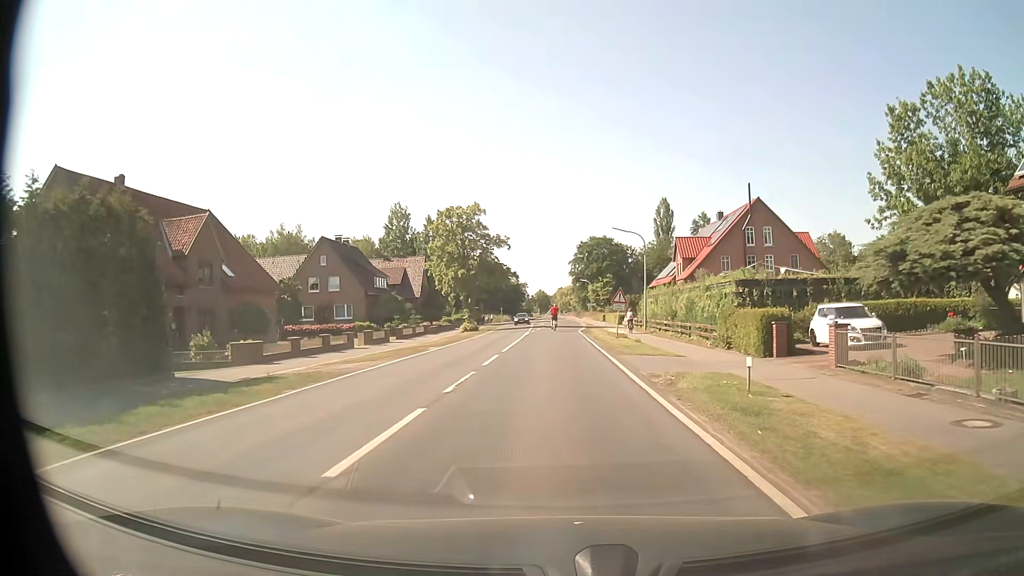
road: secondary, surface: asphalt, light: Day
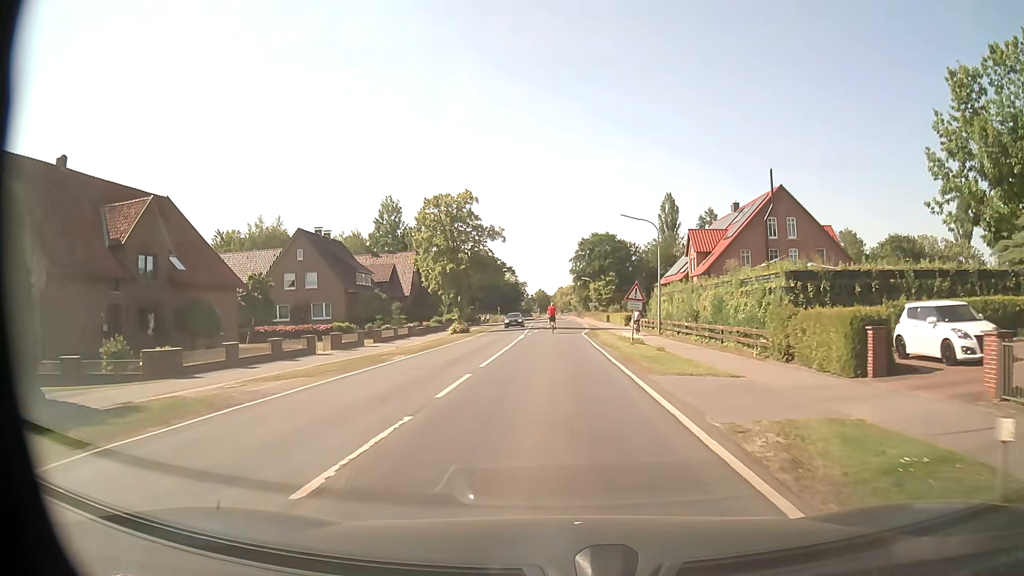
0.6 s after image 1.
(0.0, +6.6) m; 0°
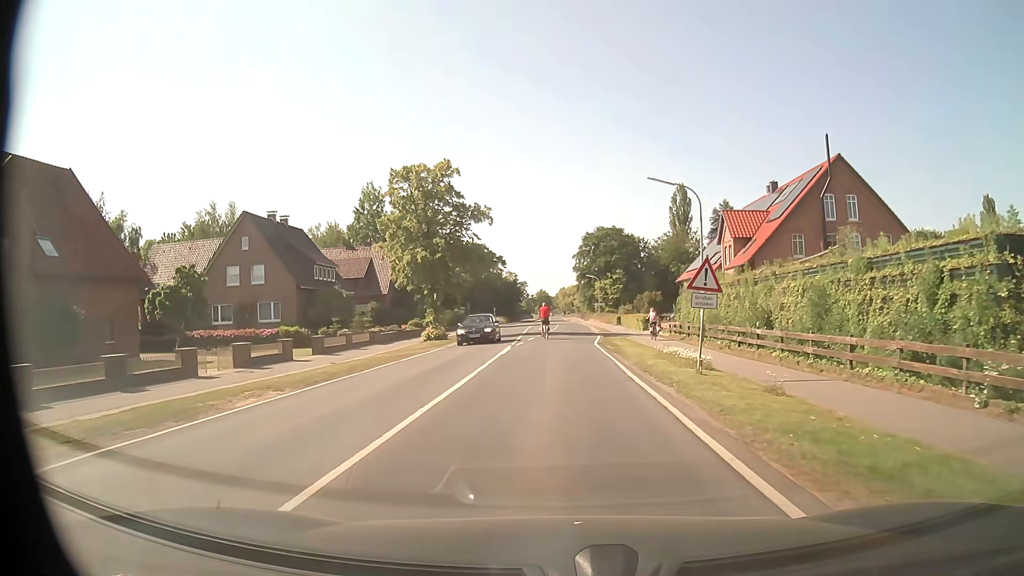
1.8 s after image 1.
(0.0, +12.2) m; 0°
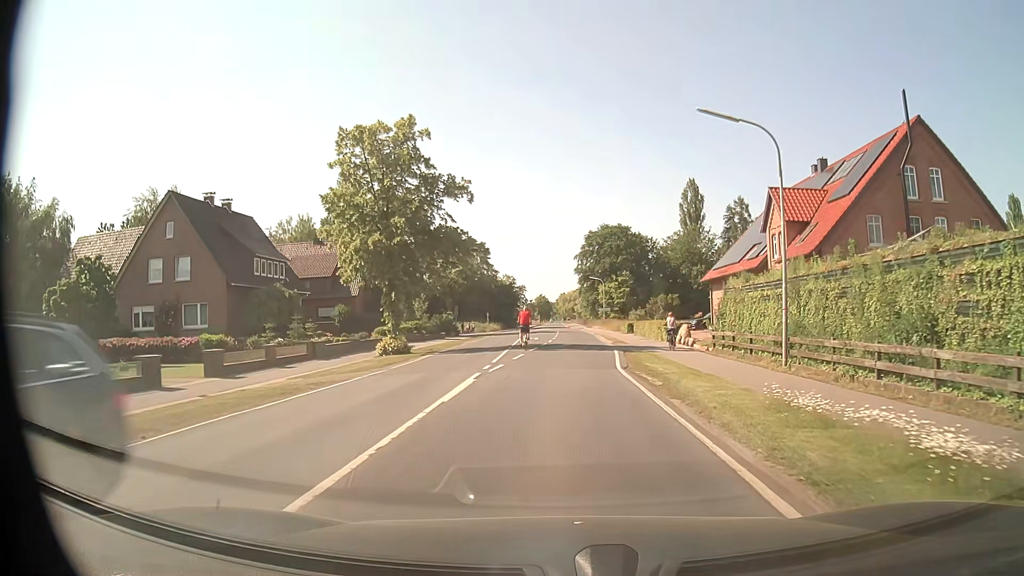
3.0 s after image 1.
(0.0, +11.5) m; 0°
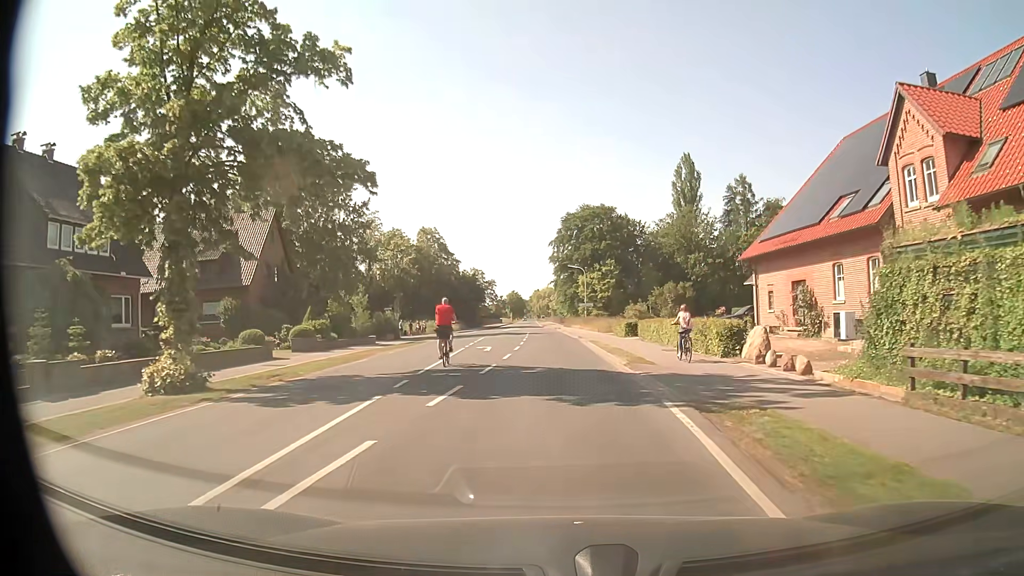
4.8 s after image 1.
(+0.4, +19.0) m; +2°
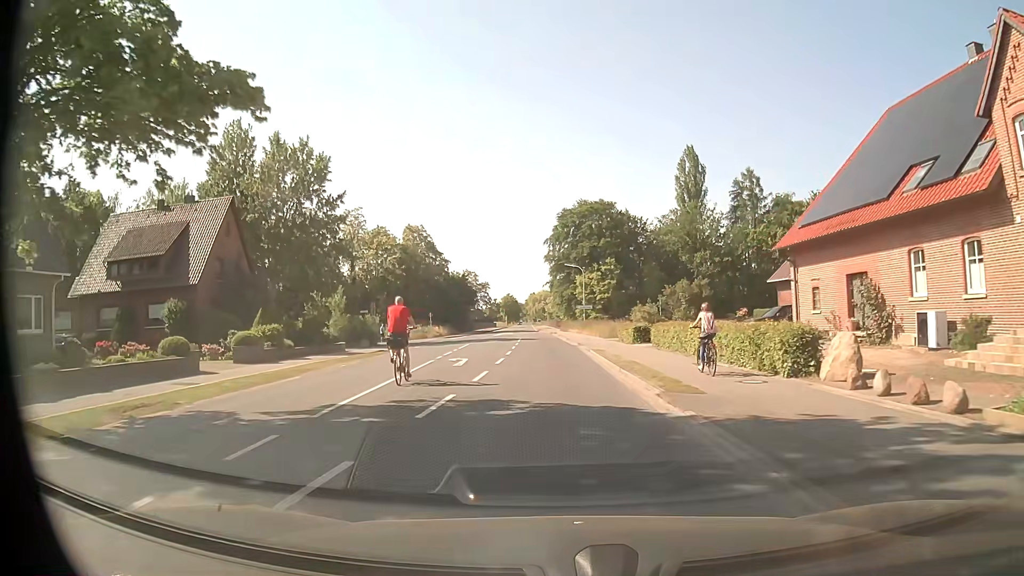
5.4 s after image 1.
(+0.1, +7.0) m; +1°
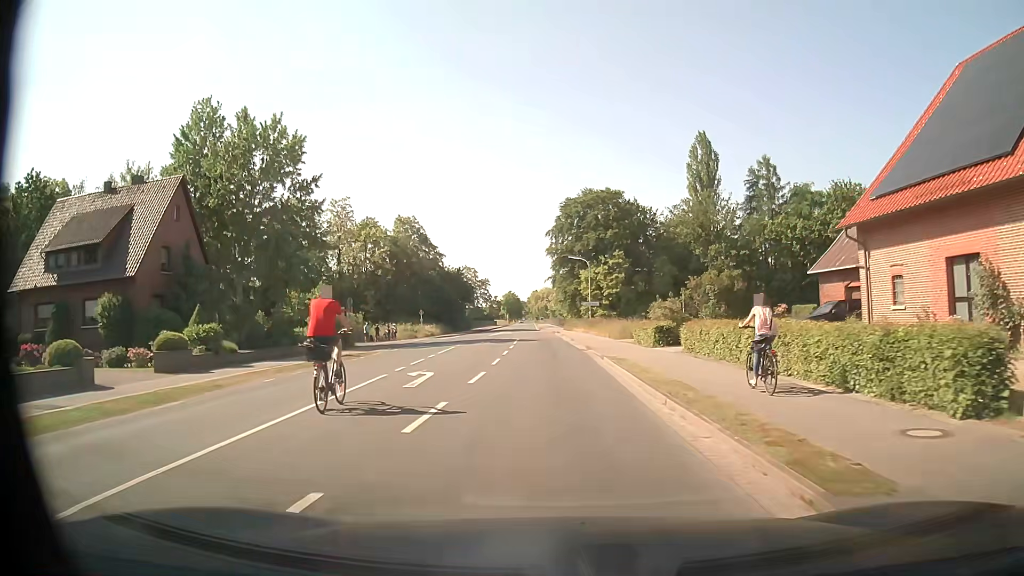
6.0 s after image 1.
(0.0, +7.2) m; 0°
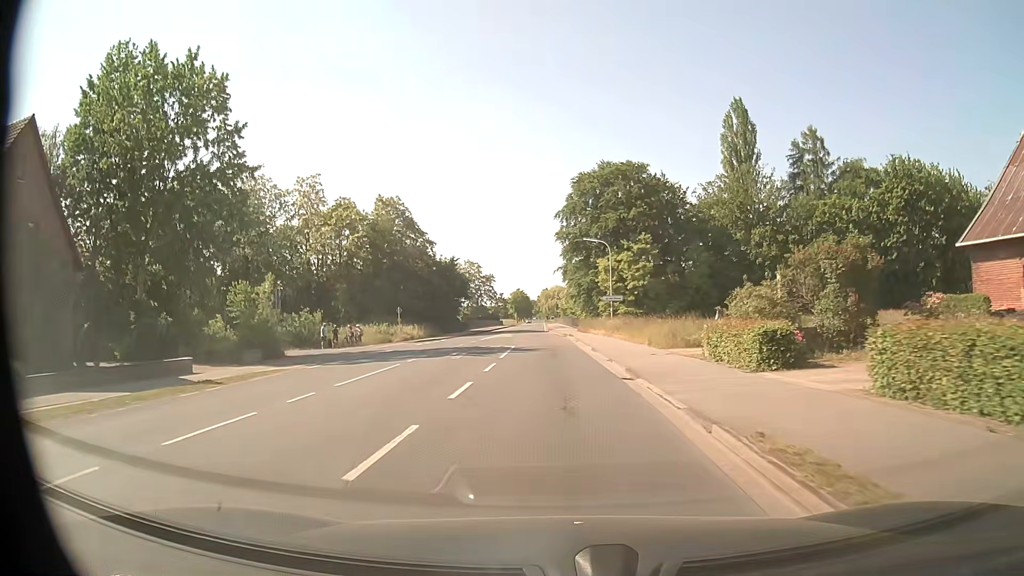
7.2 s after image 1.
(-0.2, +15.1) m; -1°
(0, +10) (0, +20) (-1, +30) (-1, +40) (-2, +50) (-2, +60) (-3, +70) (-3, +80) (-4, +90) (-4, +100) m
